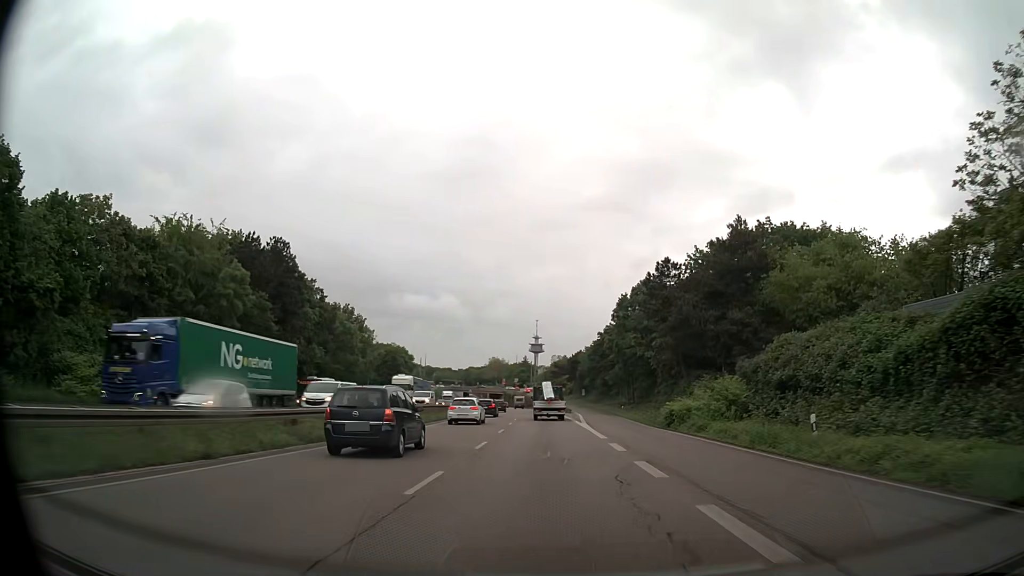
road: trunk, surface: asphalt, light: Day
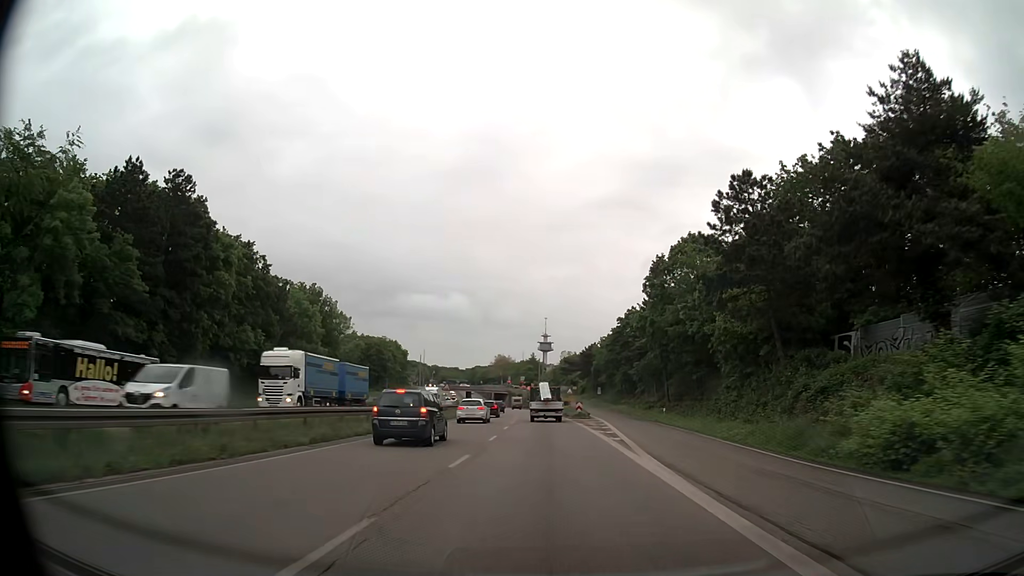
(-0.2, +23.0) m; -1°
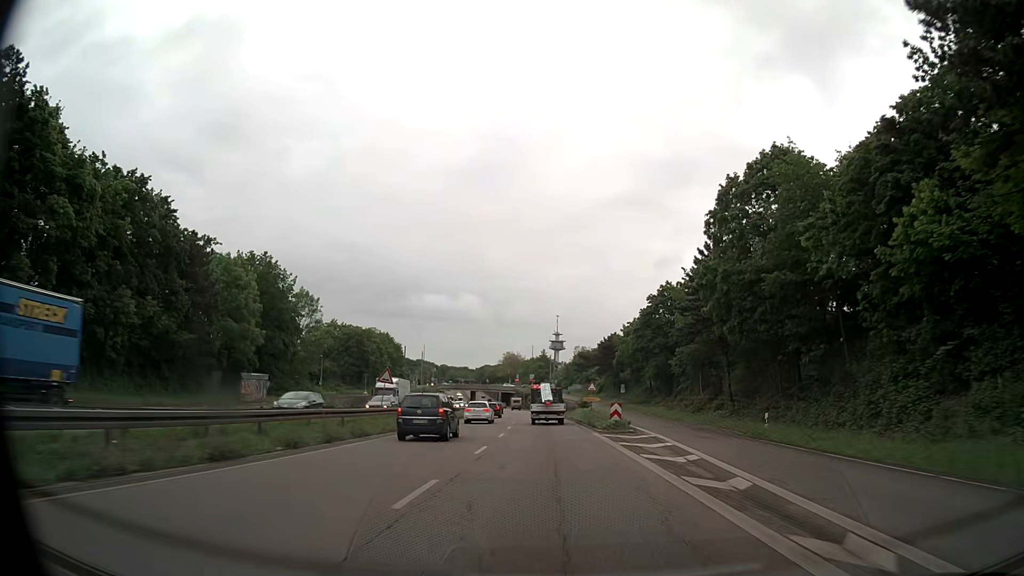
(-0.2, +23.1) m; -1°
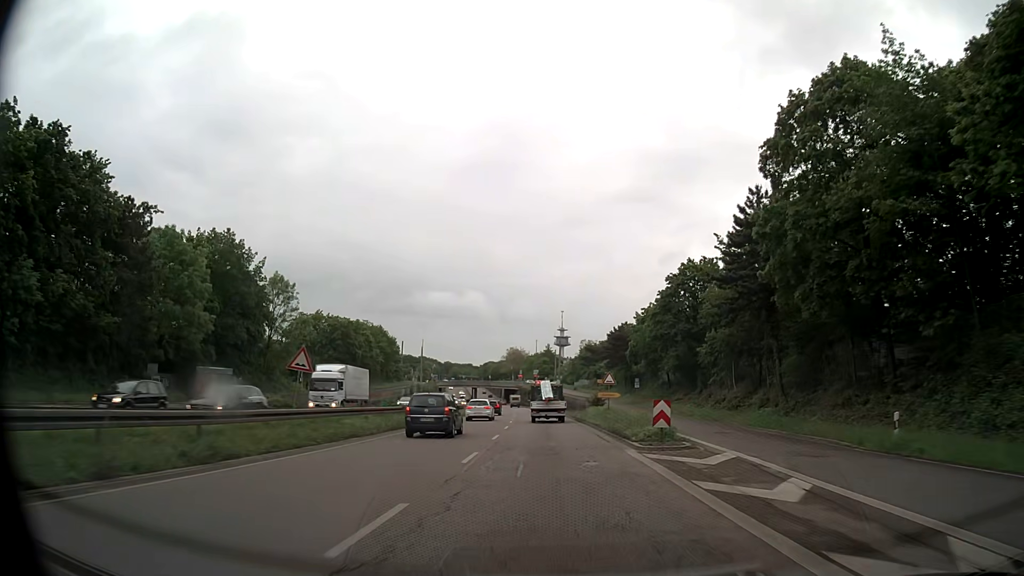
(-0.1, +11.6) m; -1°
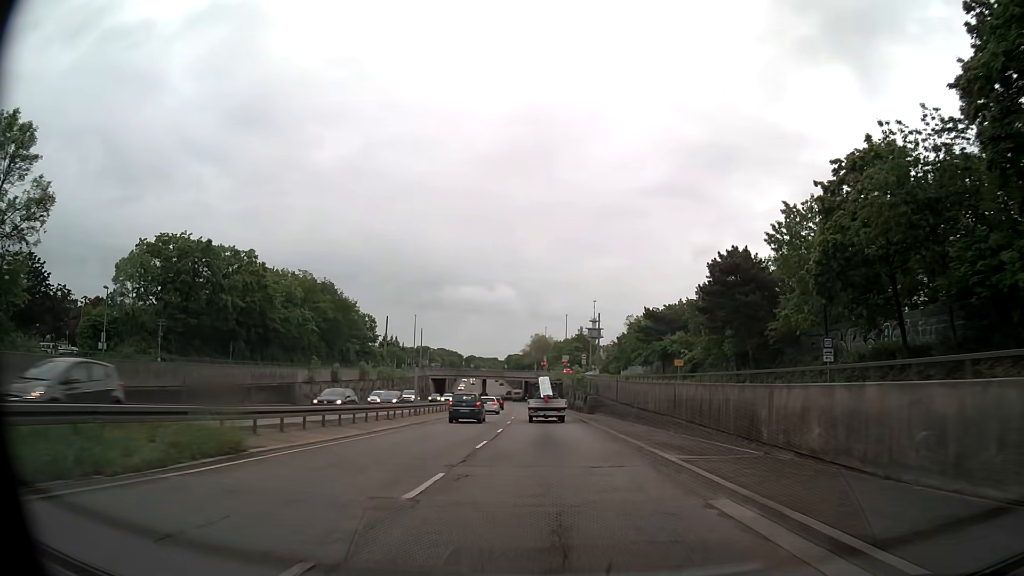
(-1.4, +57.1) m; -2°
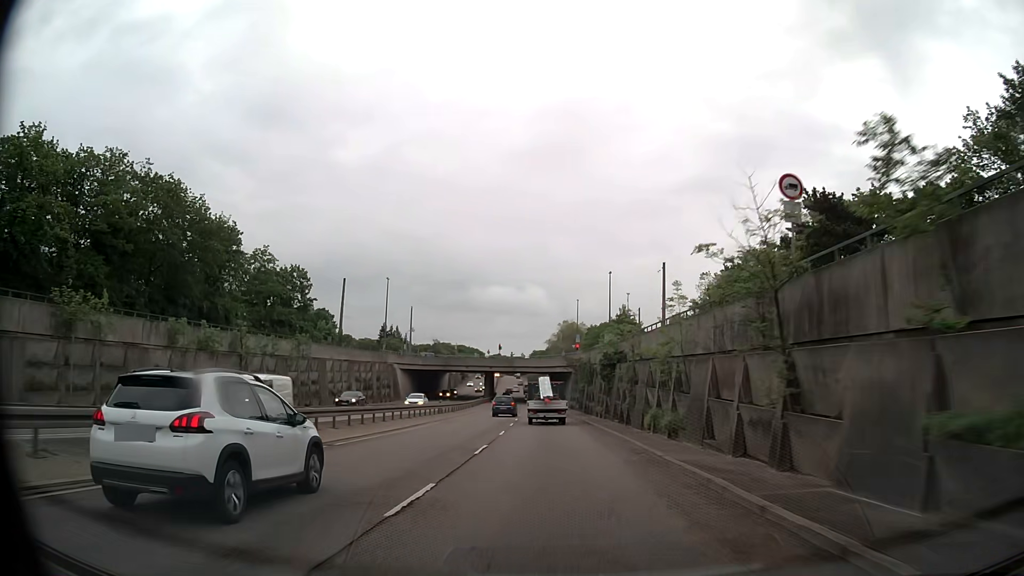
(-1.3, +55.4) m; -3°
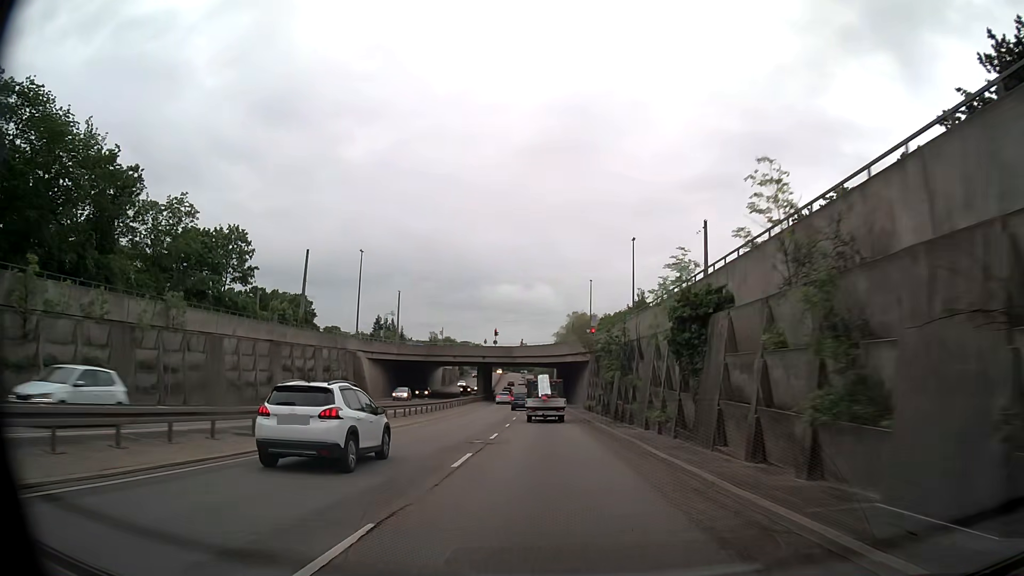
(-0.1, +21.6) m; -1°
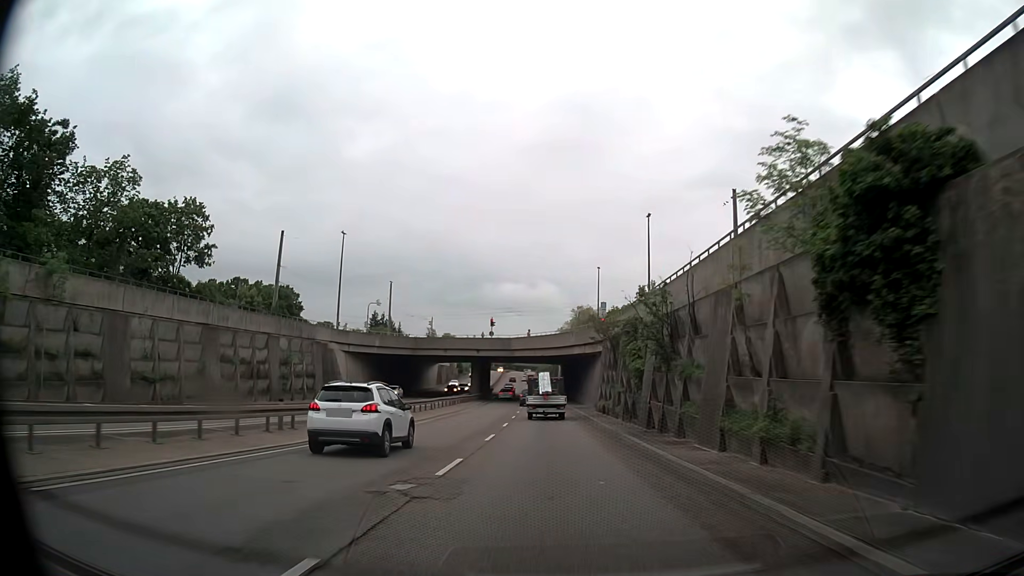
(0.0, +10.7) m; 0°
(0, +10) (0, +20) (0, +30) (0, +40) (0, +50) (-1, +60) (-1, +70) (-2, +80) (-2, +90) (-2, +100) m
